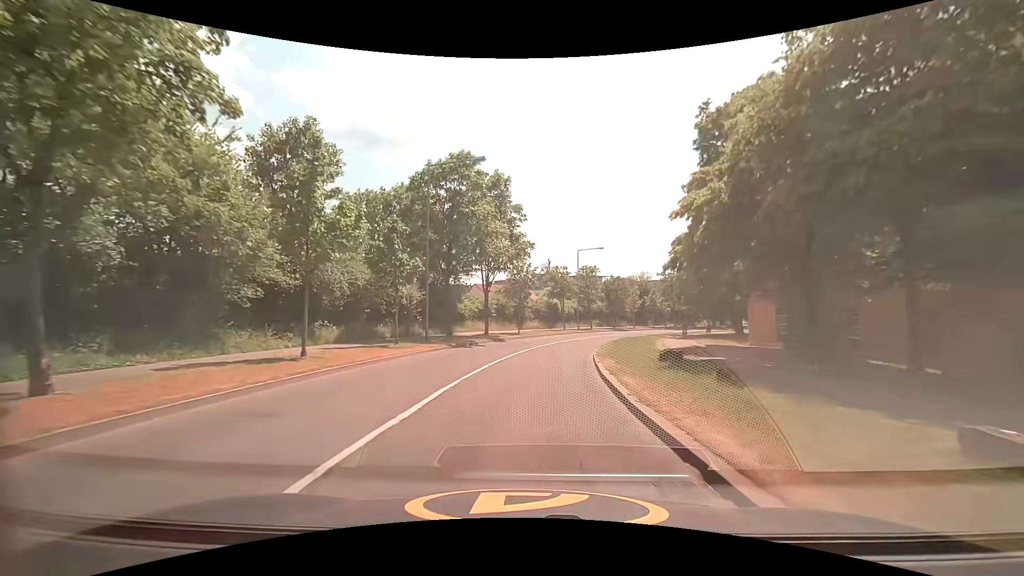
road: tertiary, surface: asphalt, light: Day
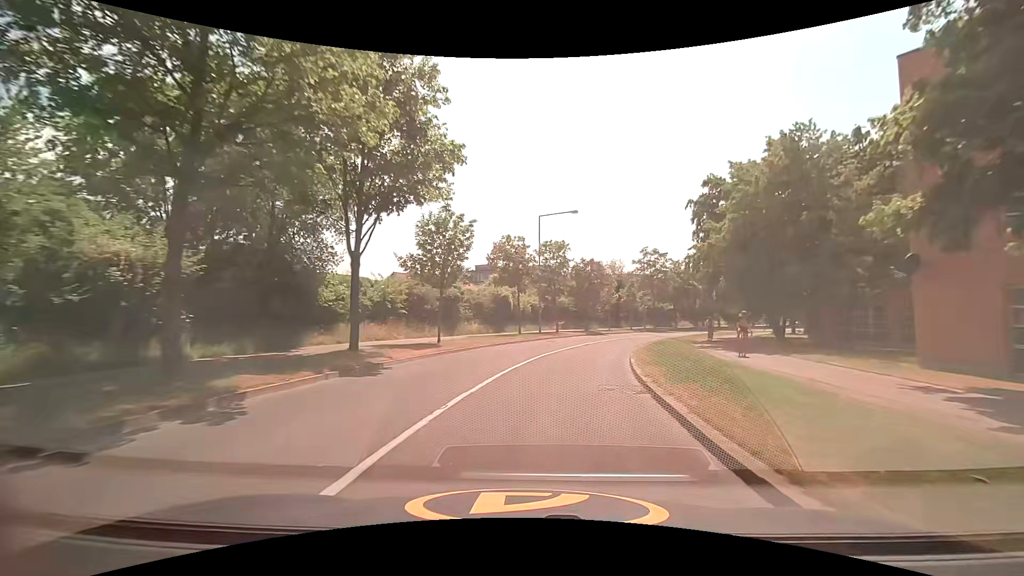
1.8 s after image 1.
(+1.2, +21.1) m; +7°
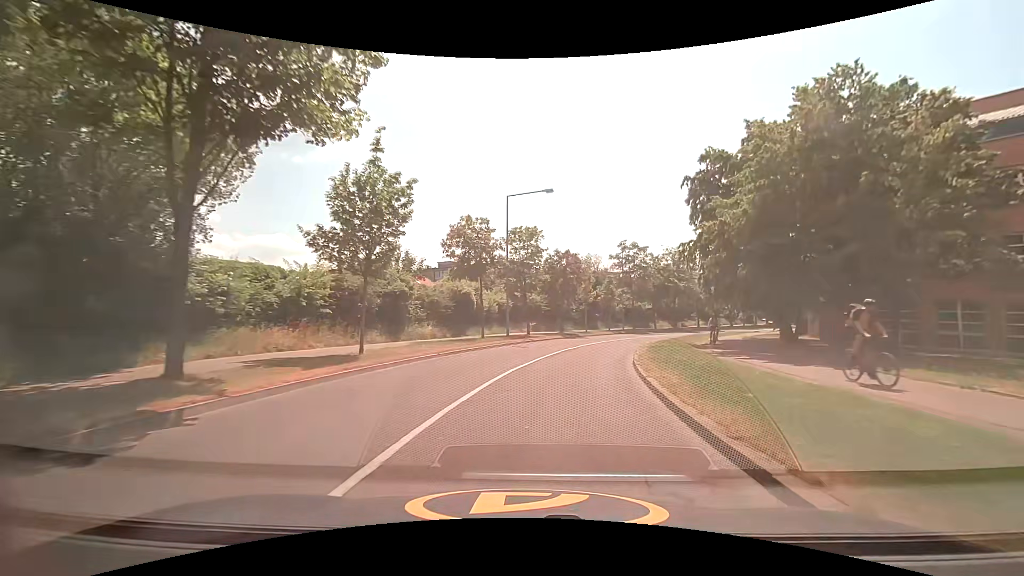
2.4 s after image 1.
(+0.2, +7.1) m; +3°
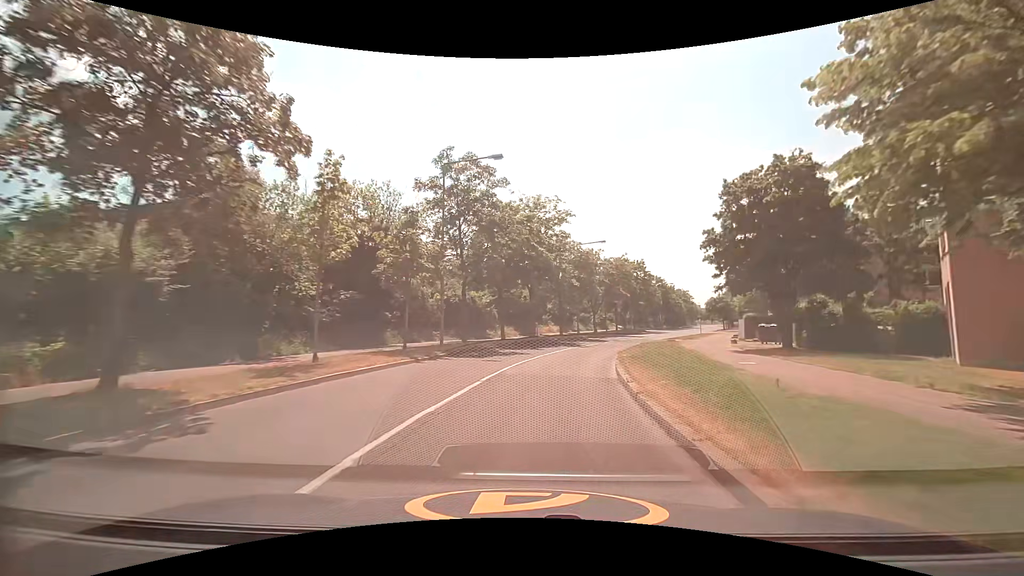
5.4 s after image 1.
(+6.5, +36.0) m; +20°
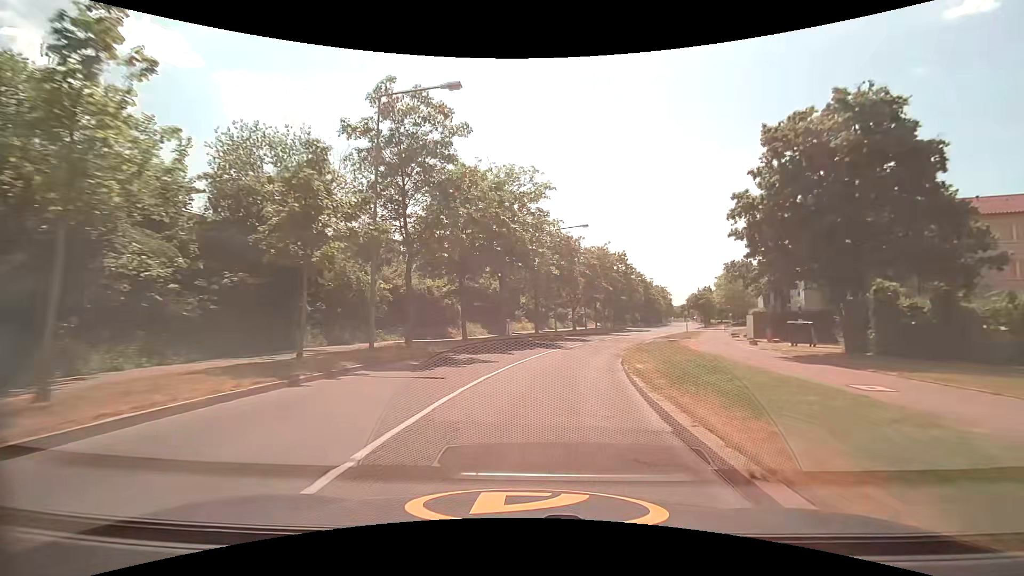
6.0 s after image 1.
(+0.3, +7.7) m; +4°
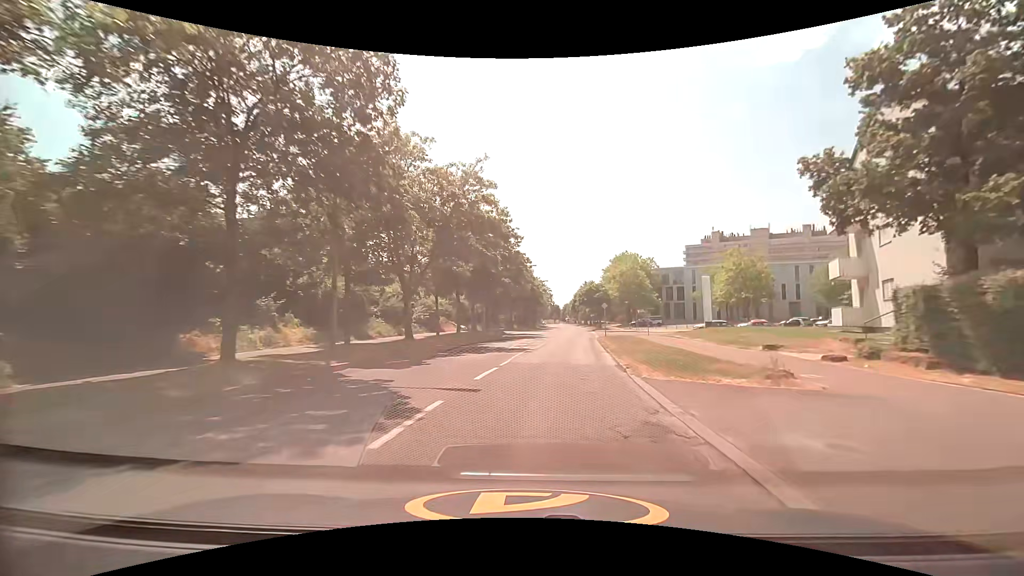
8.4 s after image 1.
(+4.3, +30.8) m; +15°
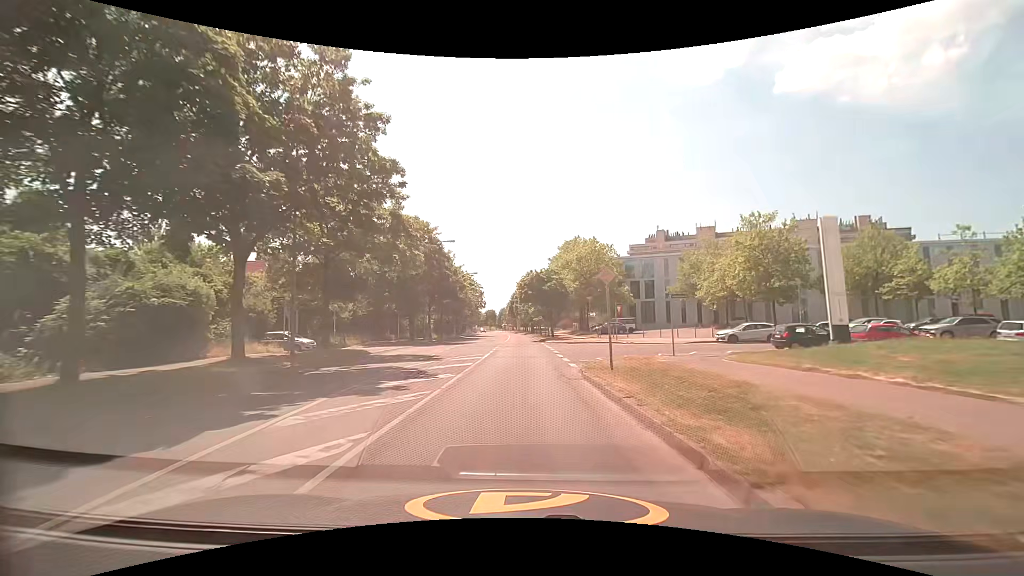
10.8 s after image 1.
(+2.6, +28.8) m; +8°
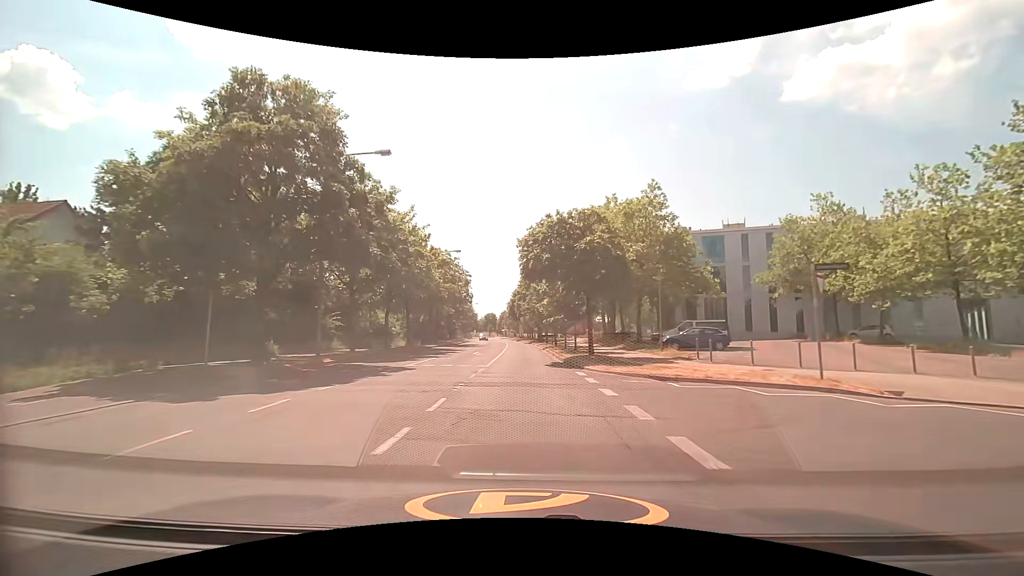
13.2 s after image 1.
(-0.3, +27.8) m; -1°
(0, +10) (0, +20) (0, +30) (0, +40) (0, +50) (0, +60) (-1, +70) (-2, +80) (-2, +90) (-3, +100) m
